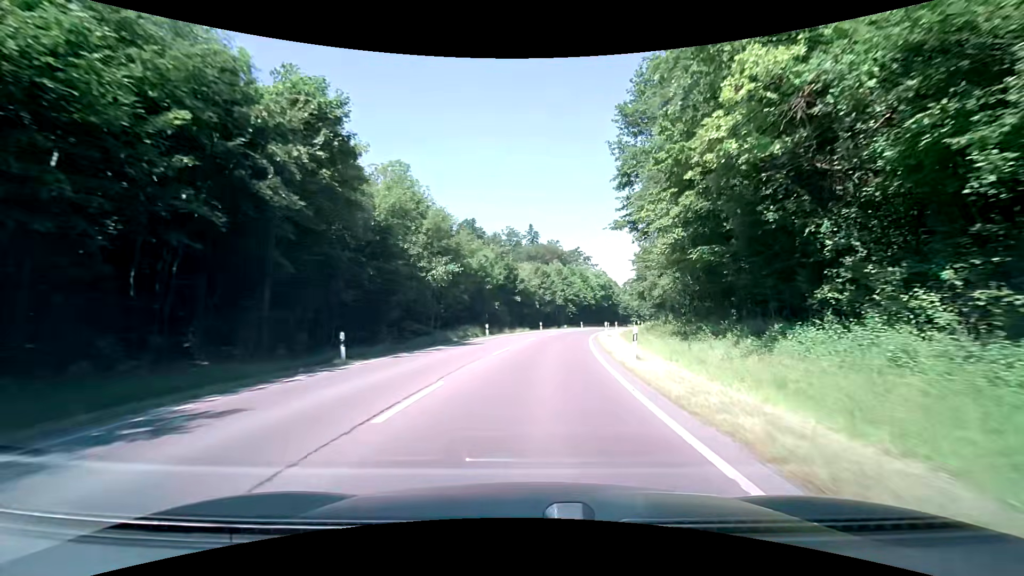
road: secondary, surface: asphalt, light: Day
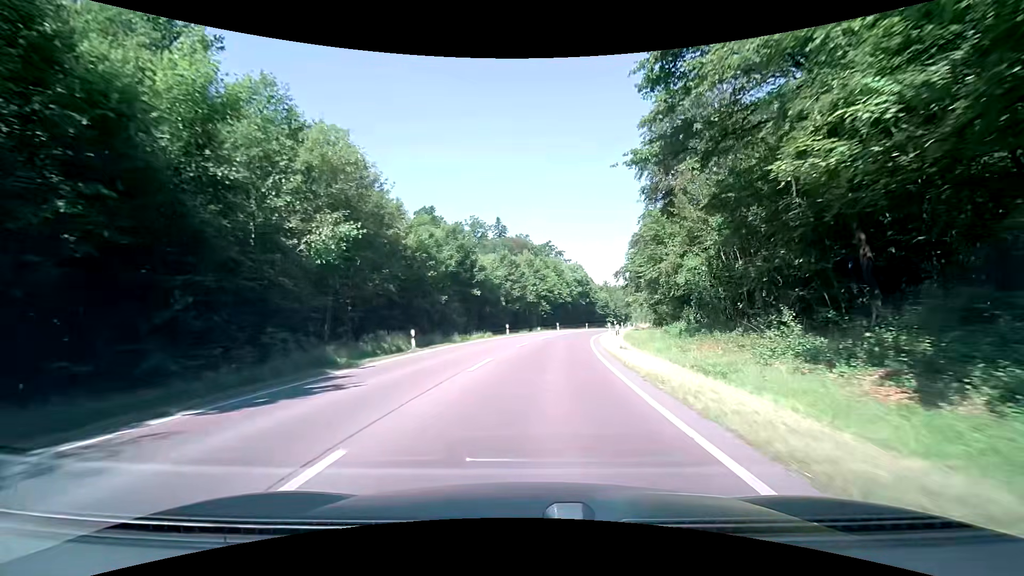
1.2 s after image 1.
(+0.5, +17.2) m; +3°
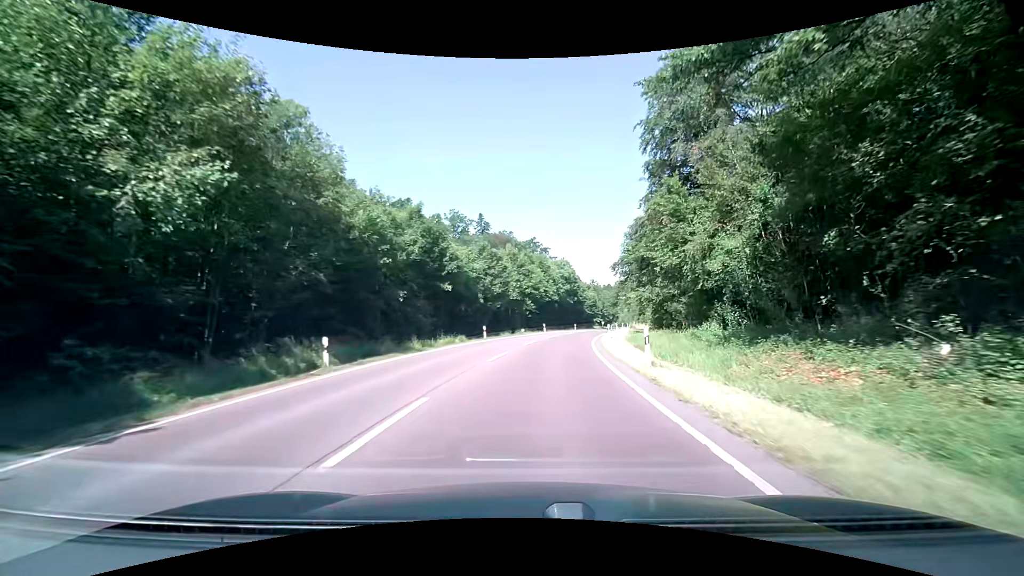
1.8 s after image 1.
(+0.2, +8.7) m; +2°
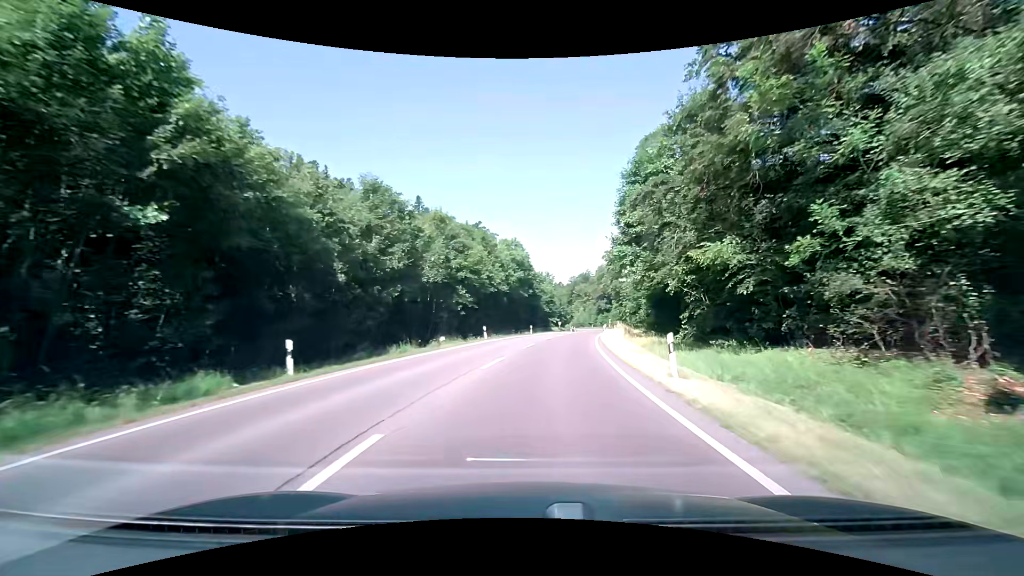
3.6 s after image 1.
(+1.3, +26.5) m; +6°
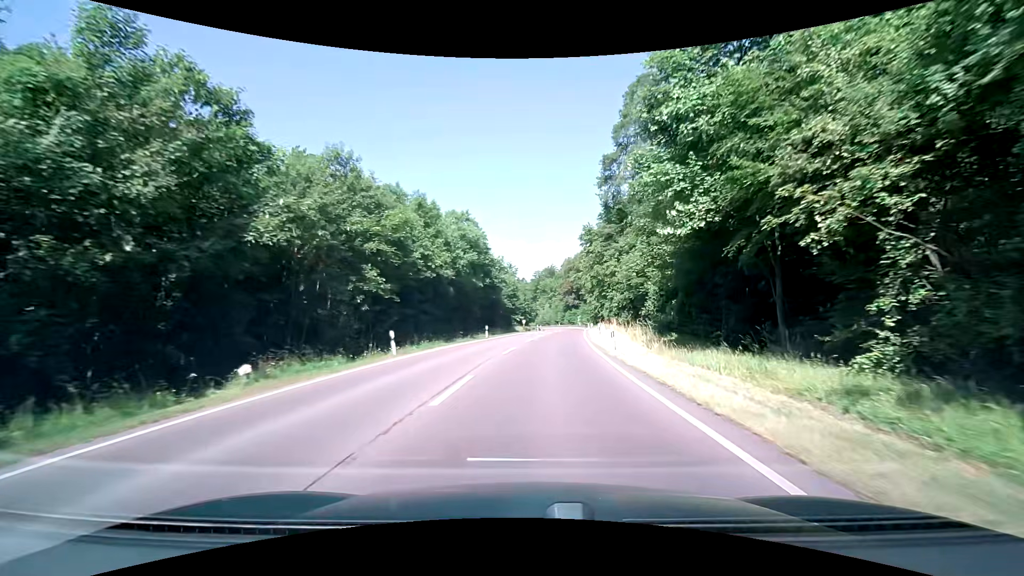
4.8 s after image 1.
(+0.7, +17.8) m; +4°
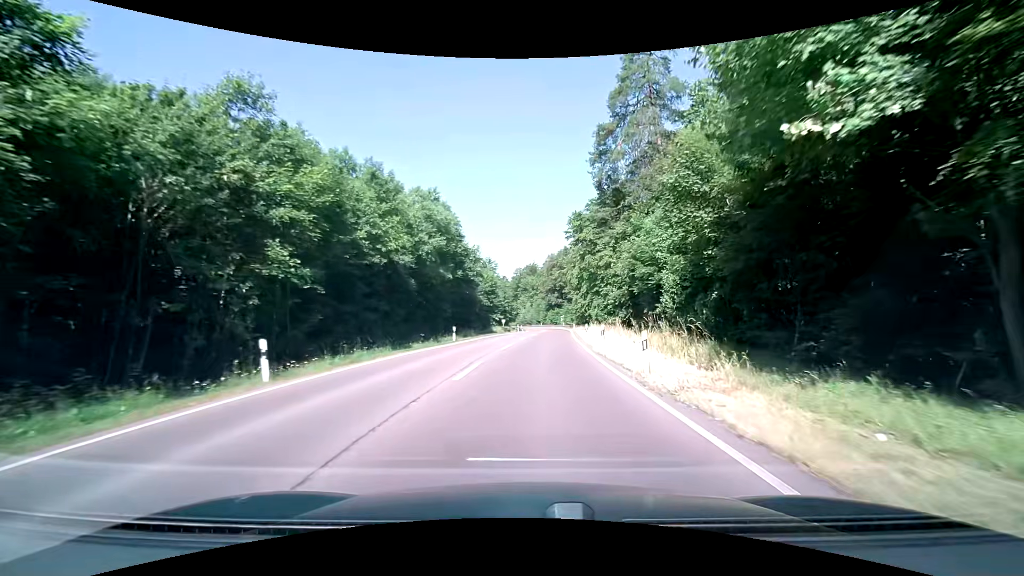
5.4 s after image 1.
(+0.2, +8.9) m; +3°
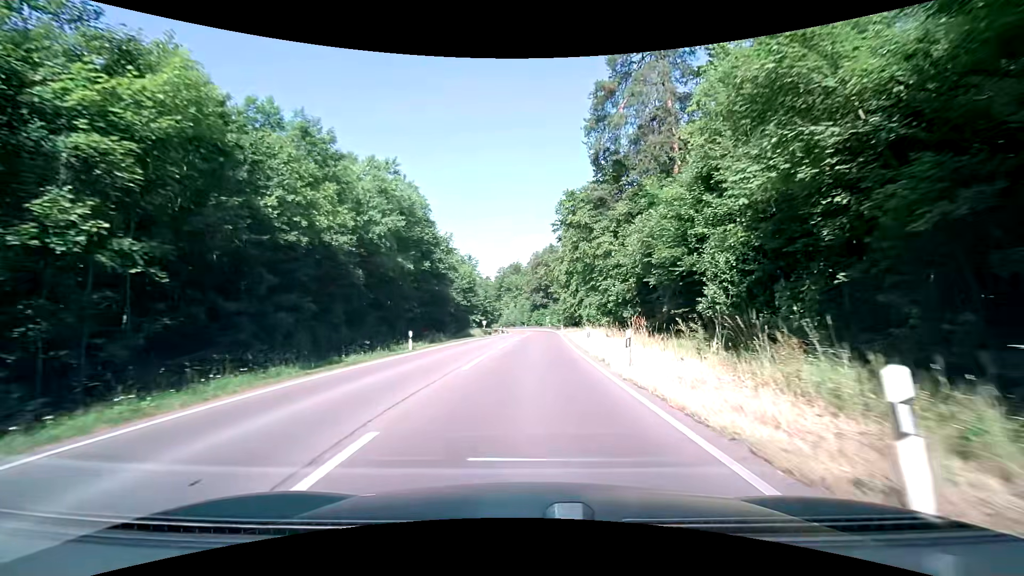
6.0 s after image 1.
(+0.1, +8.8) m; +1°
